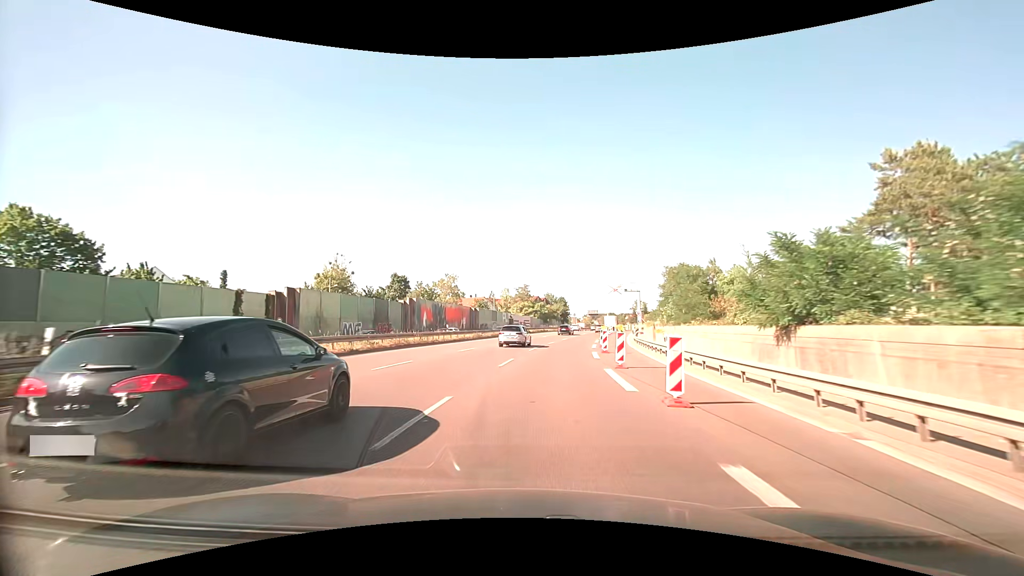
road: trunk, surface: asphalt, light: Day
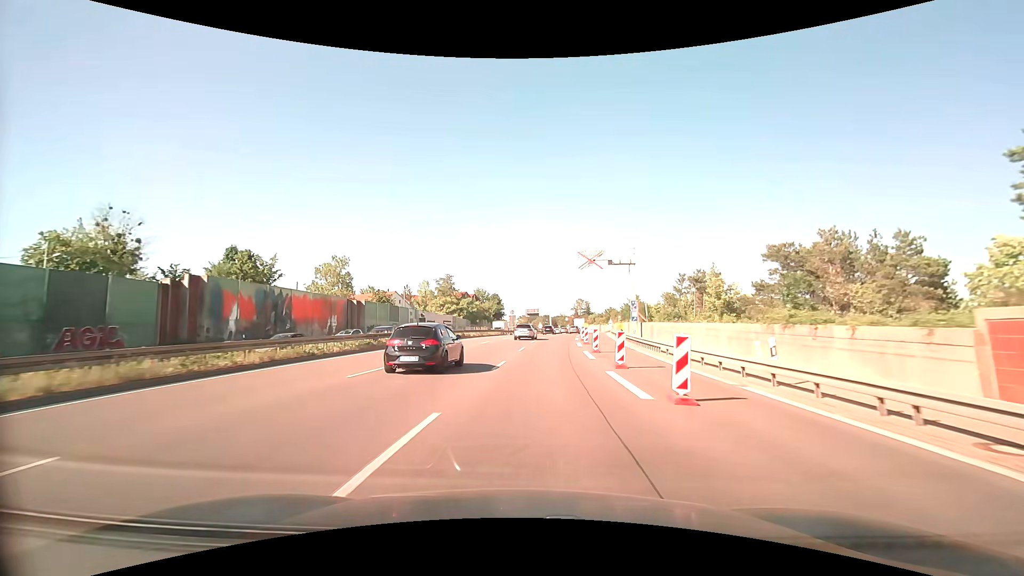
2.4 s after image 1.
(+2.7, +37.6) m; +8°
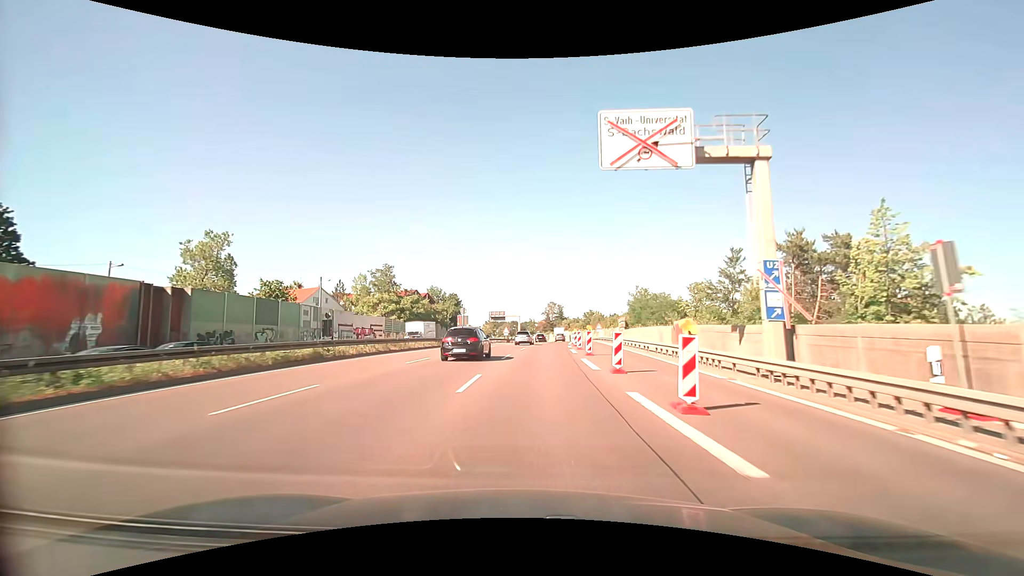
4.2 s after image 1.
(+1.1, +29.2) m; +4°
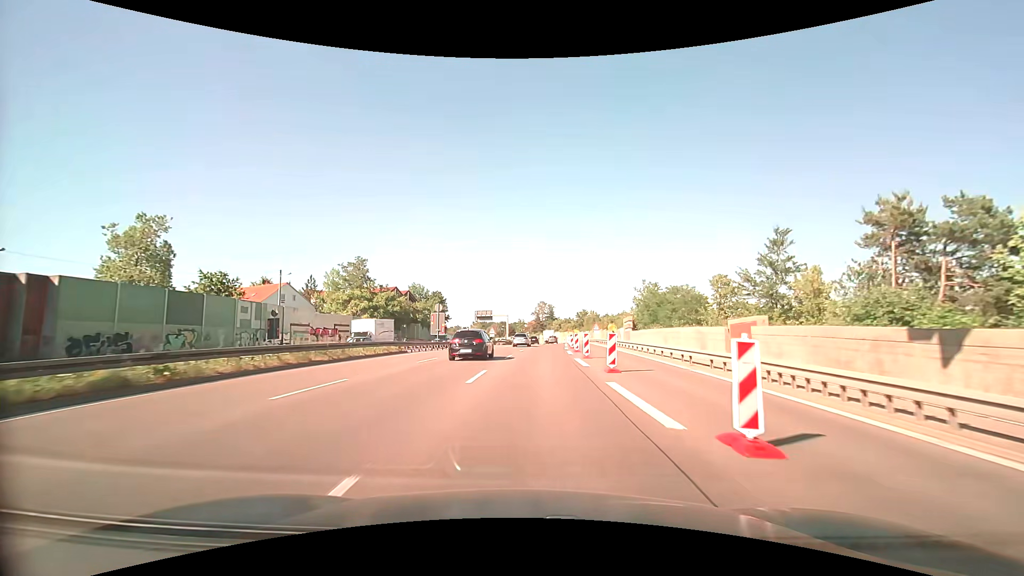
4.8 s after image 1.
(+0.1, +9.9) m; +1°
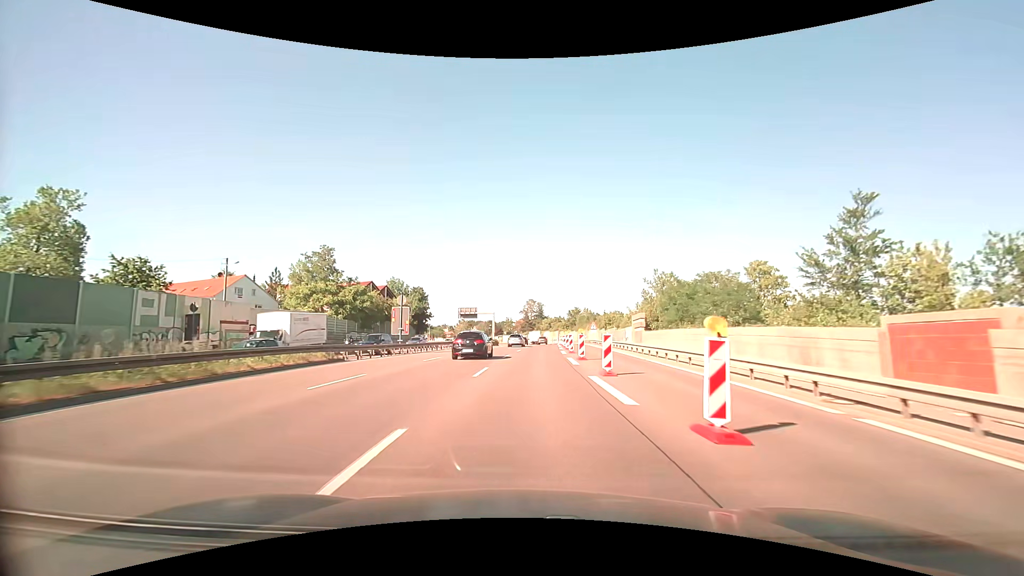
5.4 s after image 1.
(+0.1, +9.9) m; +1°
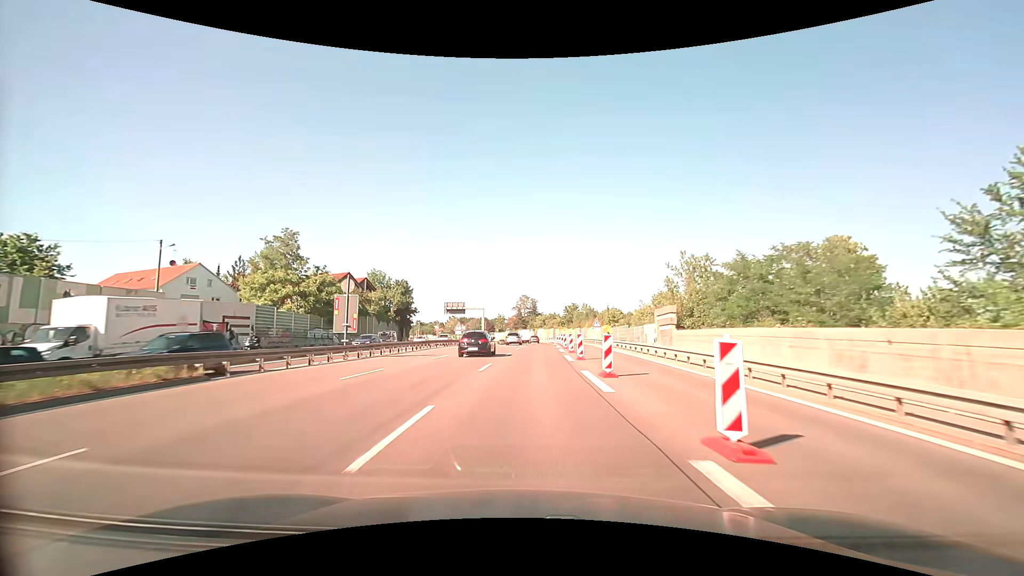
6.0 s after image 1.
(+0.1, +9.9) m; +1°
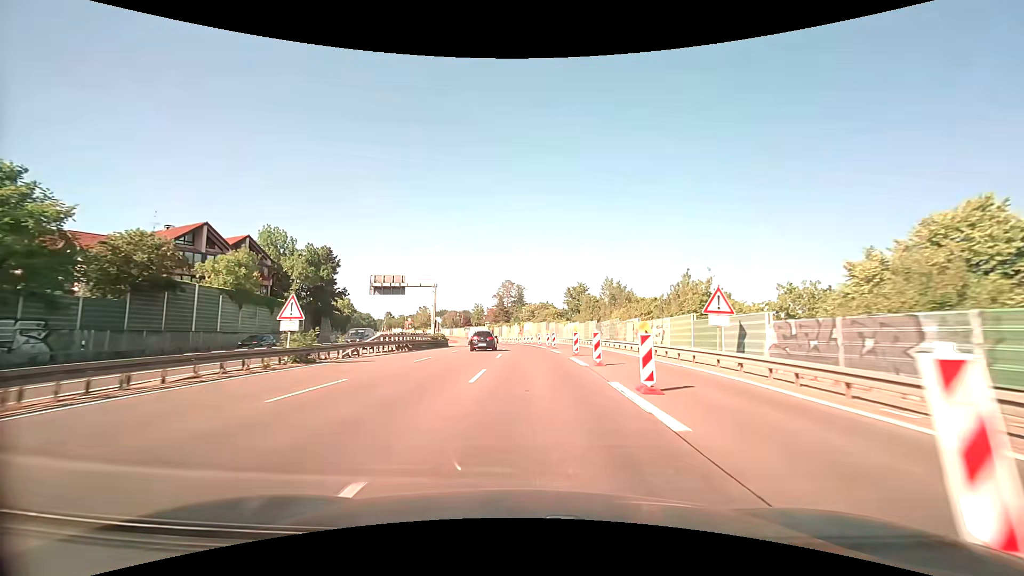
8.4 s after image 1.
(+0.8, +40.6) m; +2°
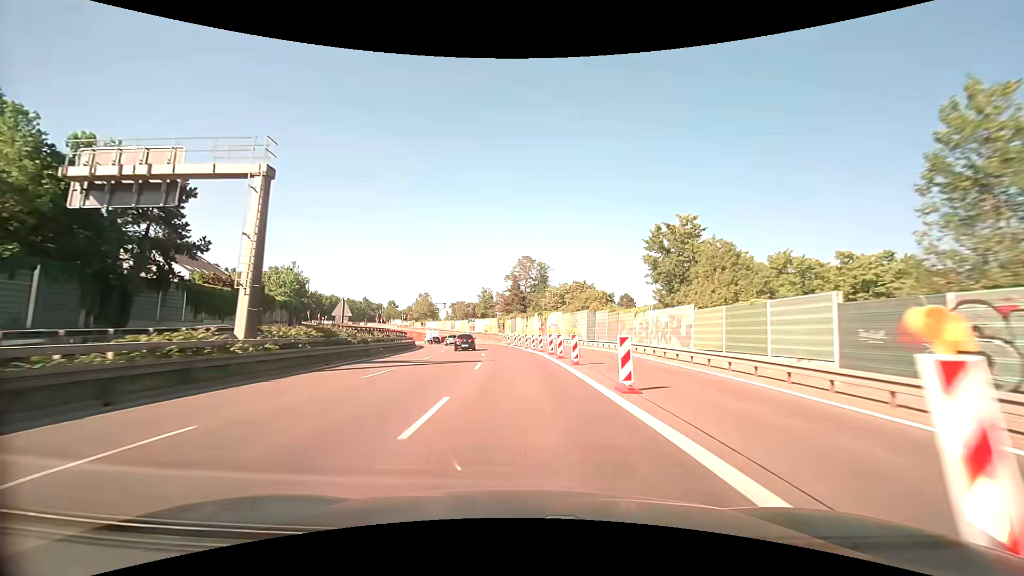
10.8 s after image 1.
(-0.1, +42.6) m; -2°
(0, +10) (0, +20) (-1, +30) (-2, +40) (-3, +50) (-4, +60) (-6, +70) (-8, +79) (-11, +89) (-14, +99) m
